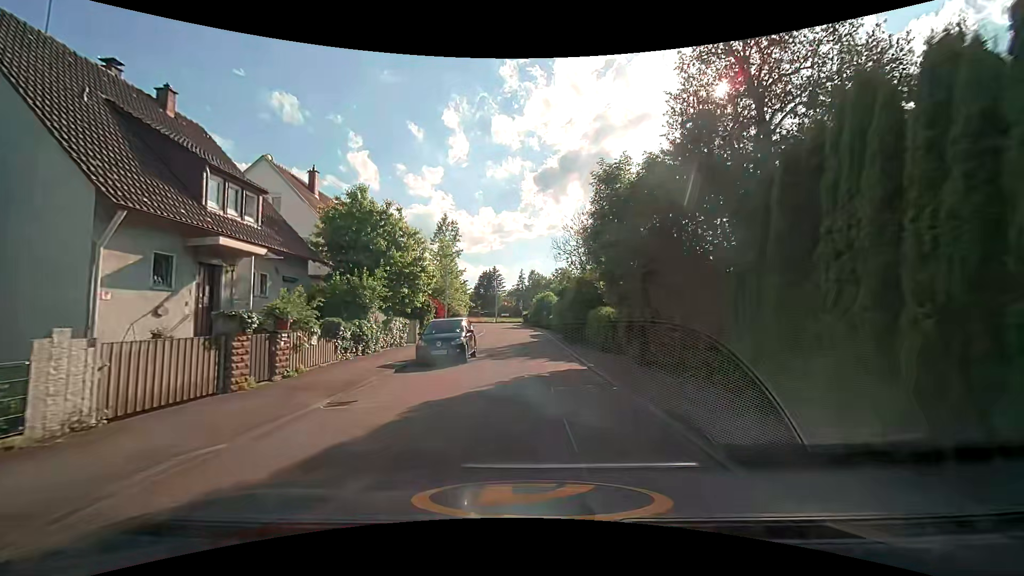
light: Day
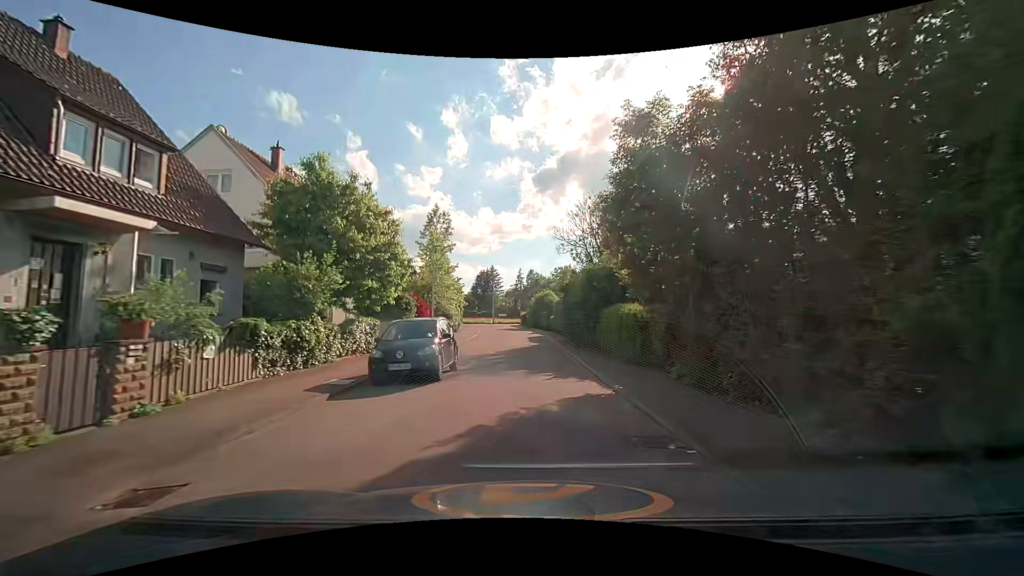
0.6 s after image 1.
(0.0, +4.6) m; 0°
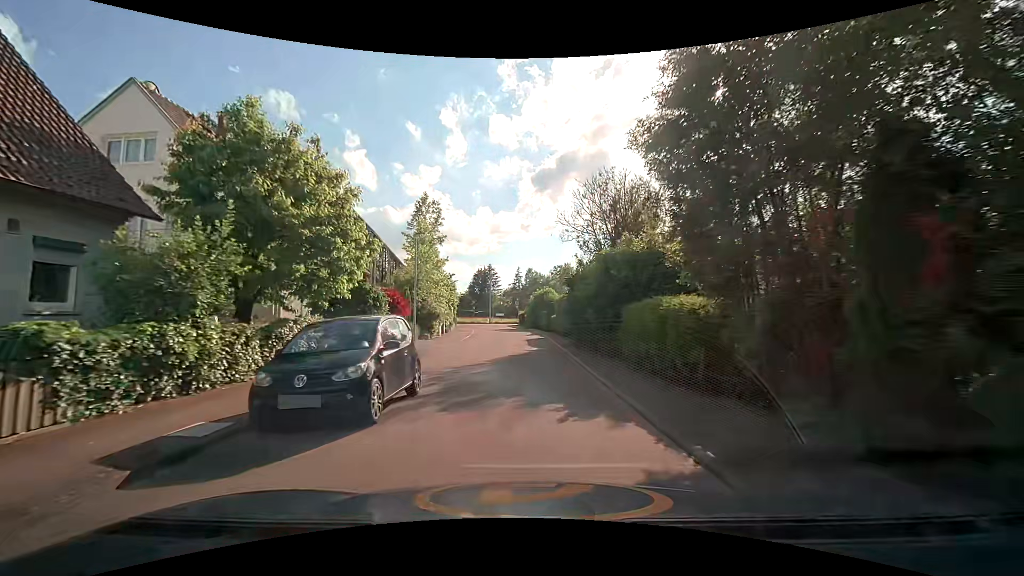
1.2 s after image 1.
(0.0, +4.7) m; -1°
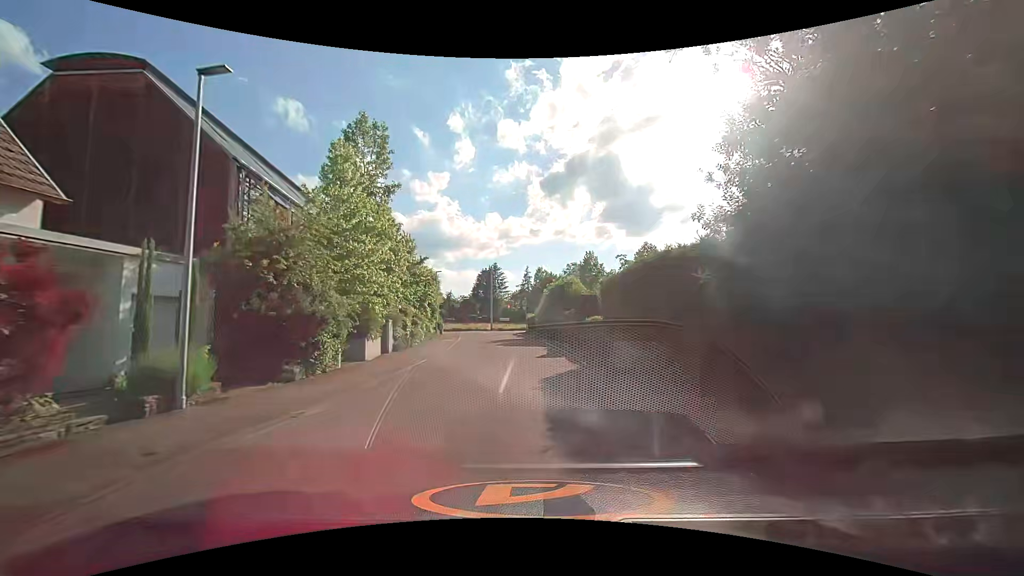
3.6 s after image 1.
(0.0, +19.0) m; -1°
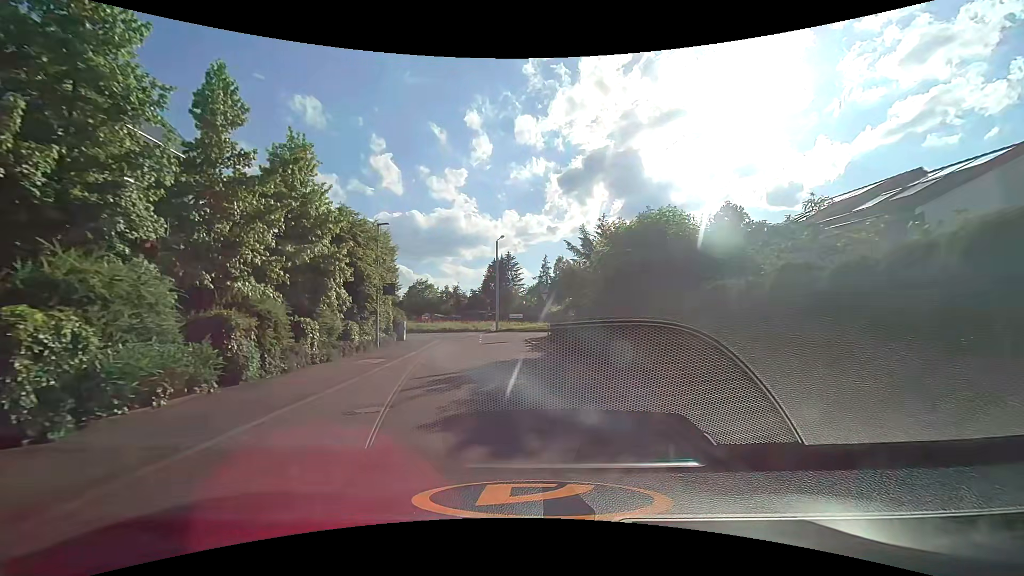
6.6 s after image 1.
(-0.2, +22.3) m; -1°
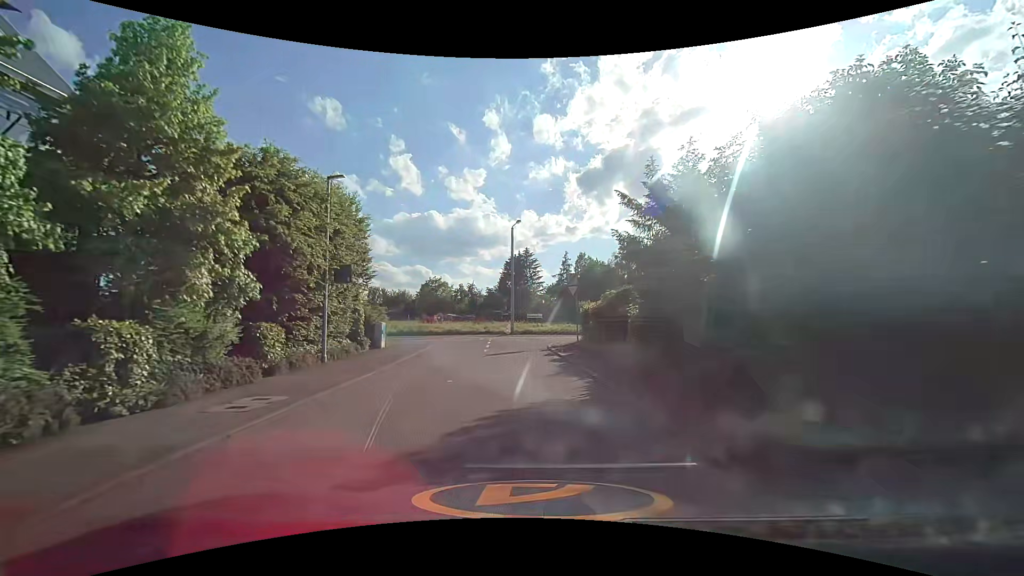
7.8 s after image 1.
(-0.2, +8.4) m; -3°
